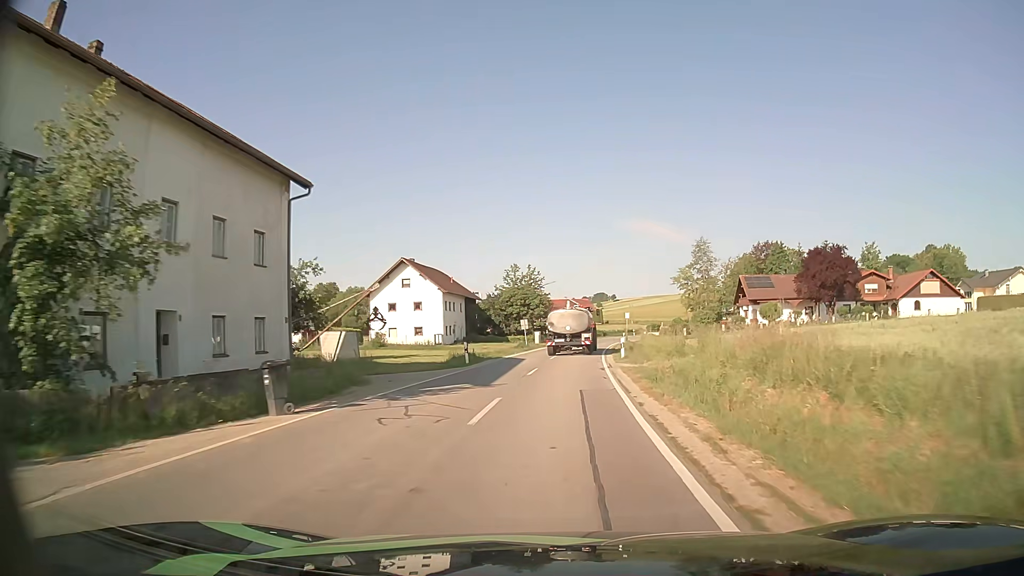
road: secondary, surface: asphalt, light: Day
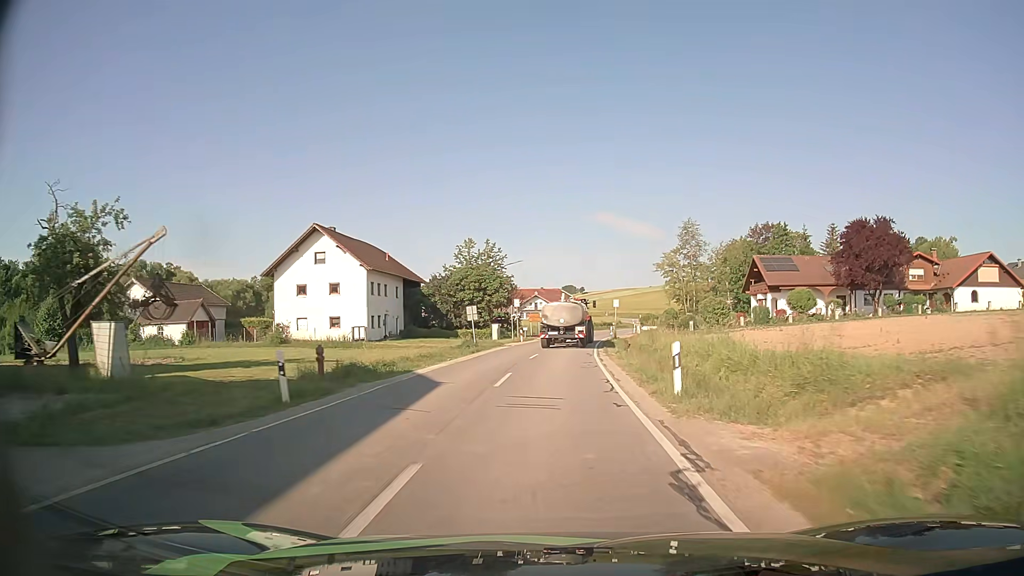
(+0.5, +18.5) m; +3°
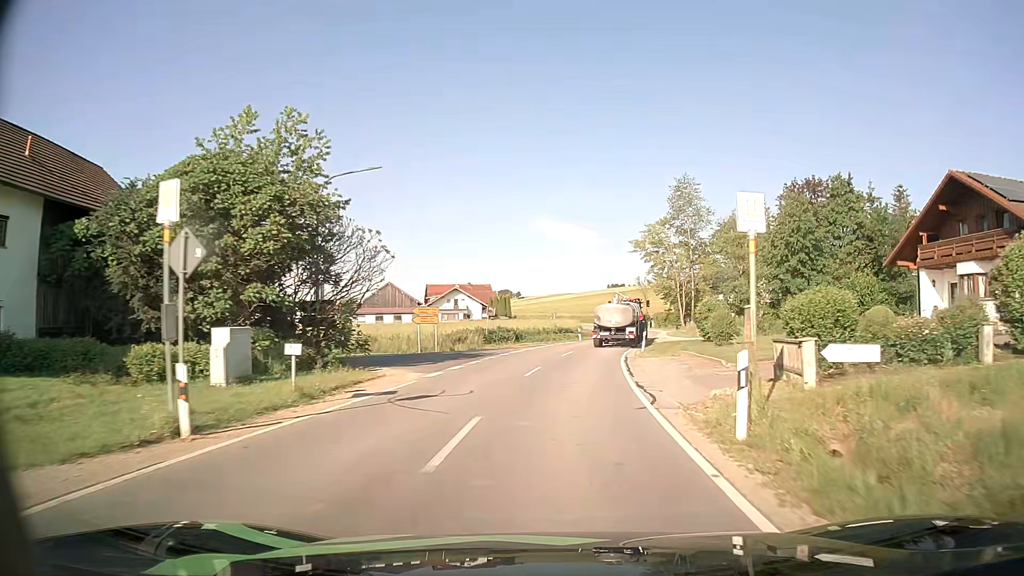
(+1.6, +43.8) m; +5°
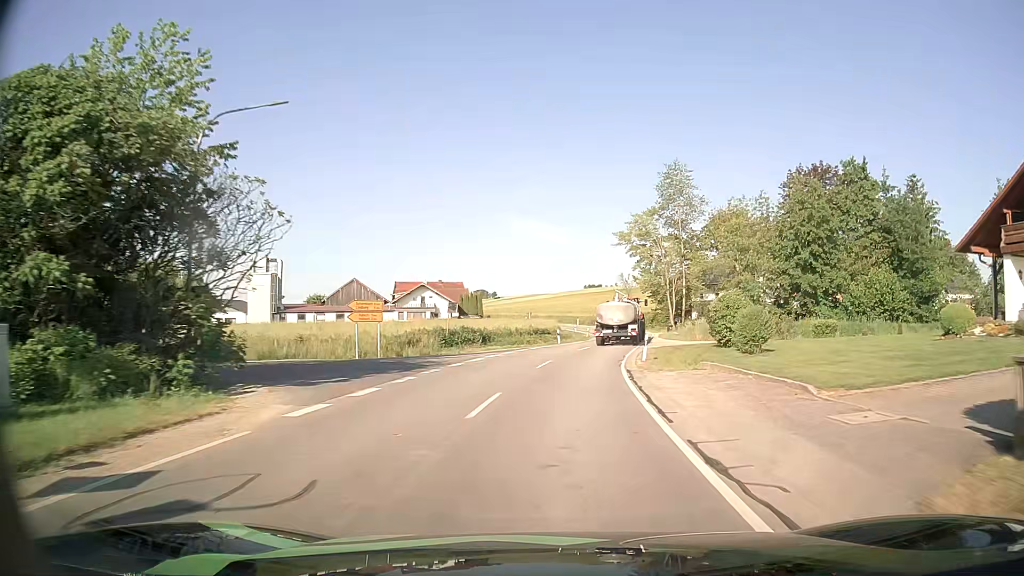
(+0.1, +8.7) m; +2°
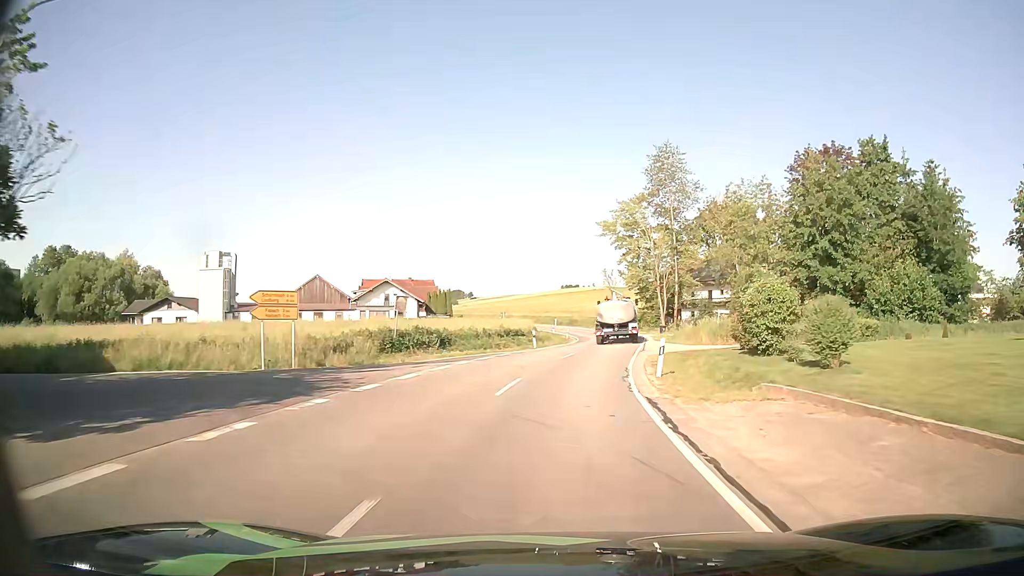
(+0.2, +8.6) m; +2°
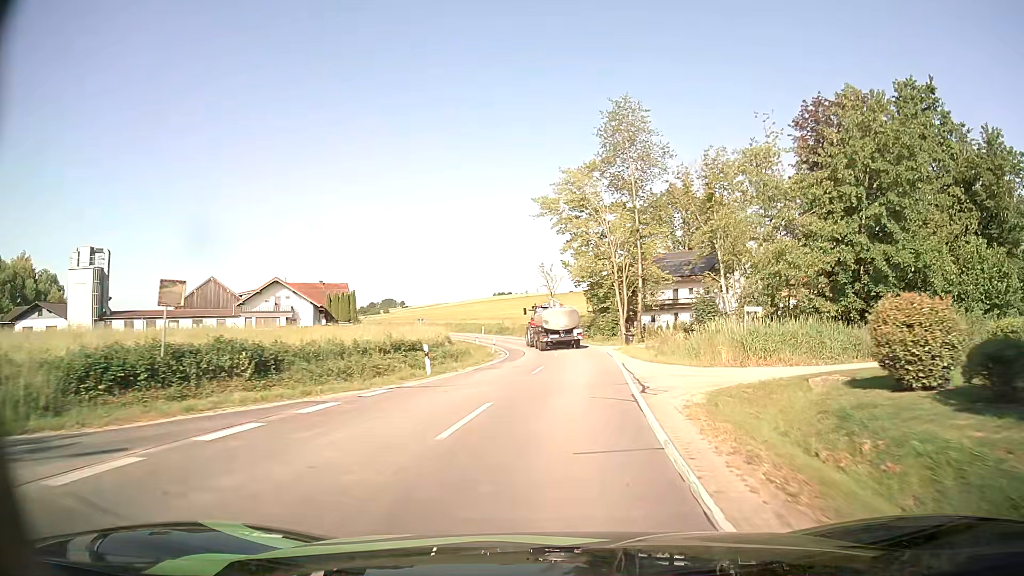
(+0.8, +17.0) m; +5°
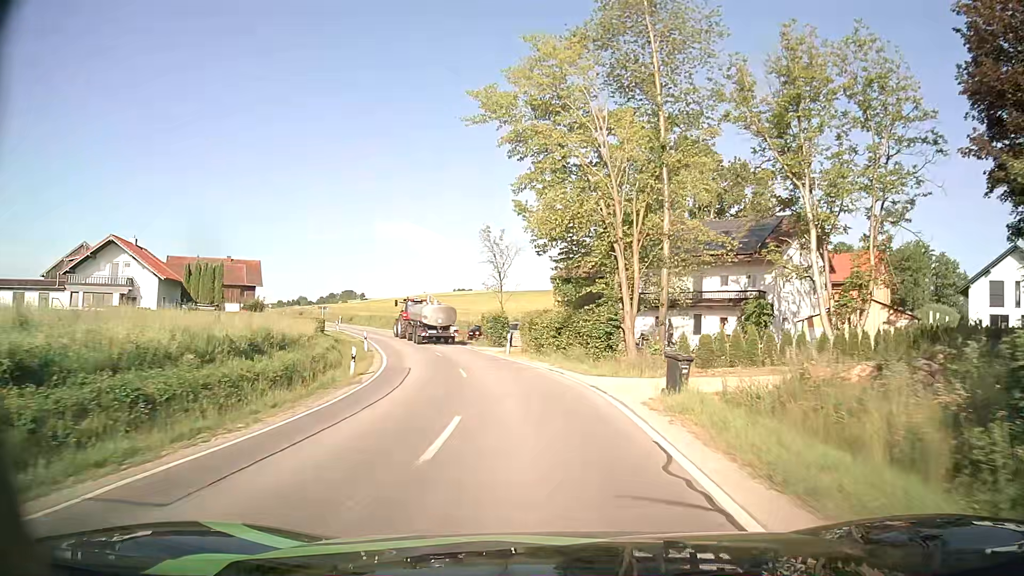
(+1.1, +25.1) m; +3°
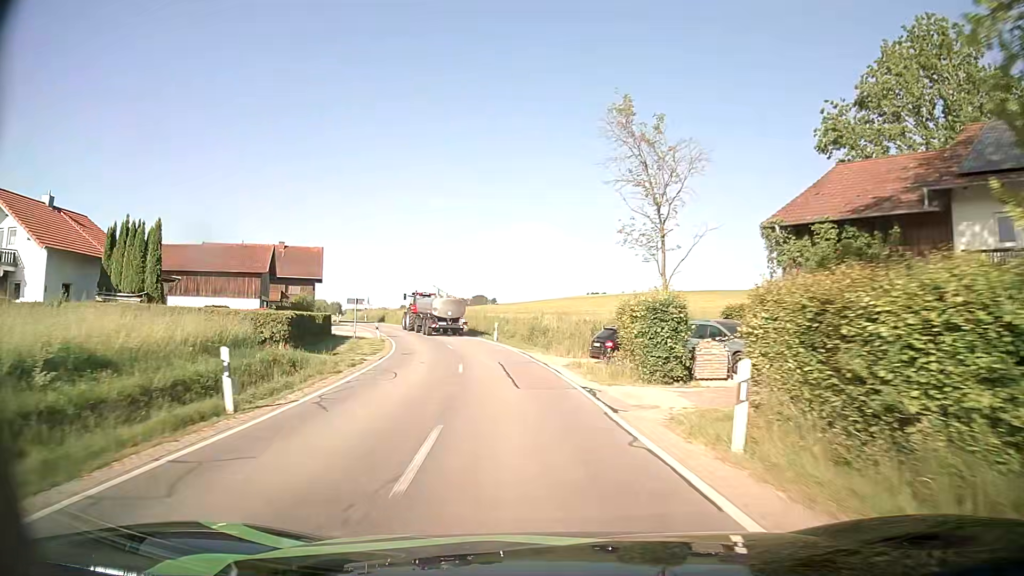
(-2.1, +25.4) m; -10°
(0, +10) (-1, +20) (-3, +30) (-5, +40) (-8, +49) (-12, +58) (-16, +68) (-20, +77) (-24, +86) (-29, +95) m
